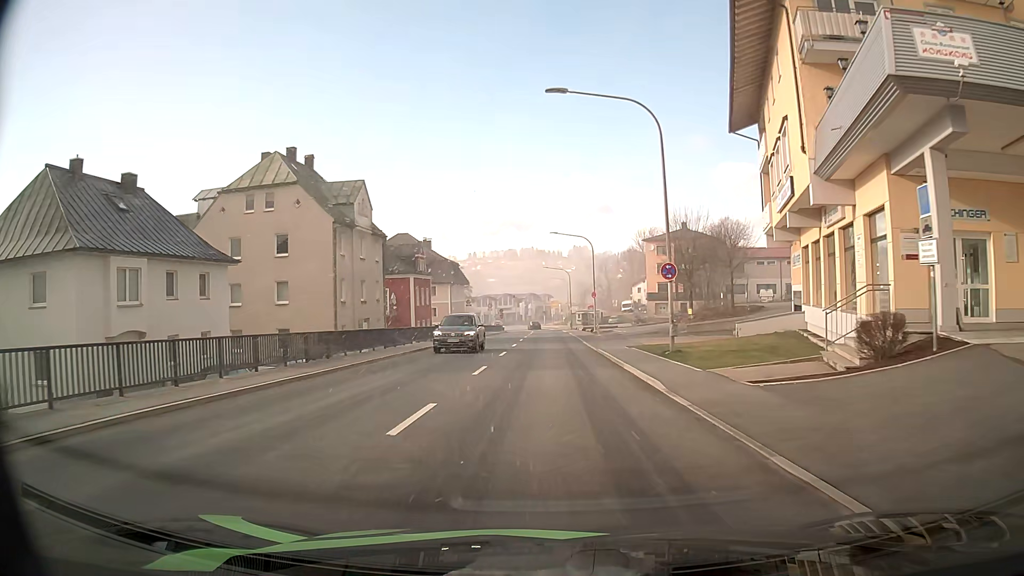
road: secondary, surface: asphalt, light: Day
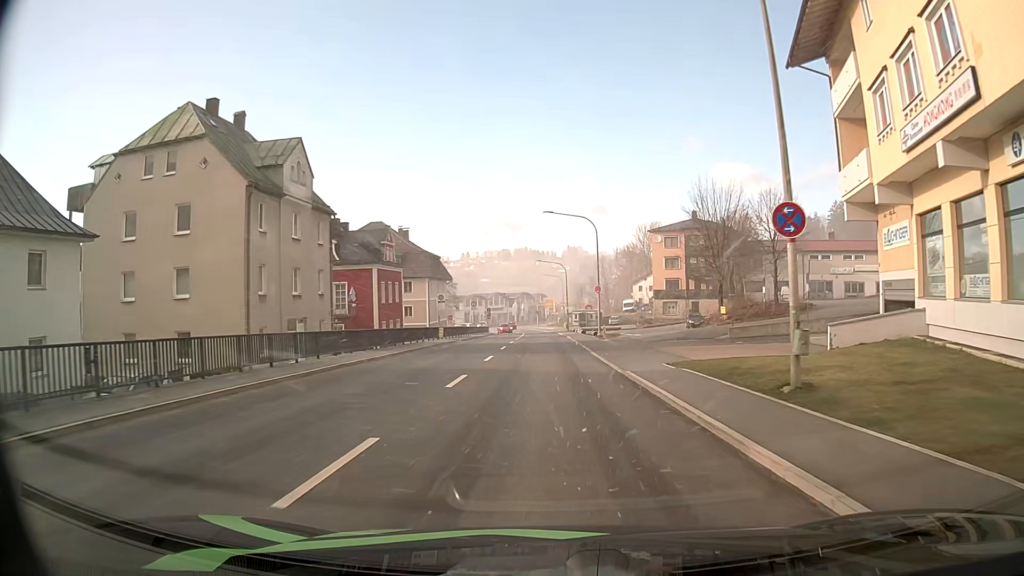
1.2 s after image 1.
(+0.1, +12.2) m; +1°
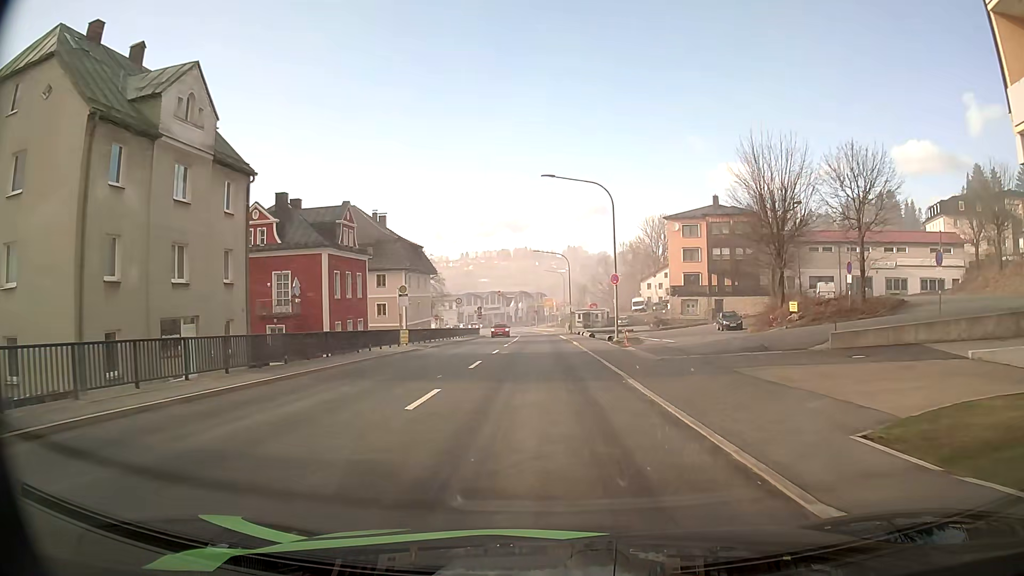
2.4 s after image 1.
(-0.1, +12.6) m; 0°
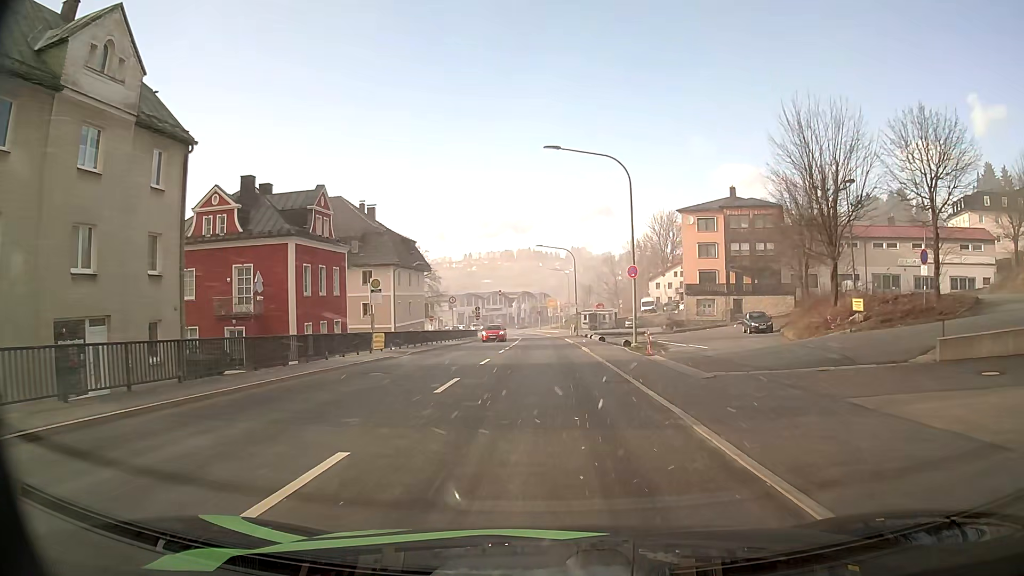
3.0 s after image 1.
(0.0, +6.4) m; 0°
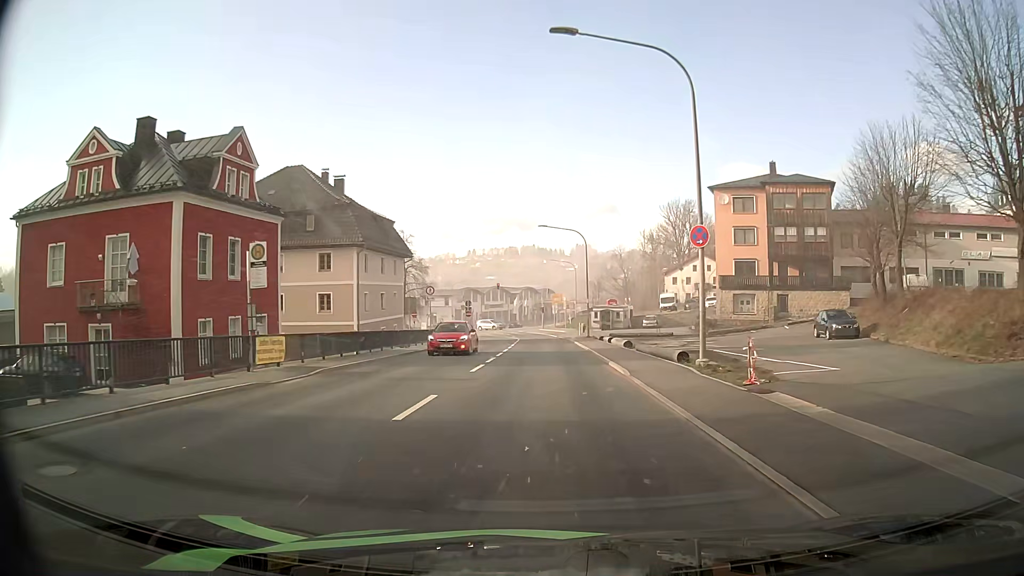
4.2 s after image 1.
(-0.1, +12.8) m; 0°
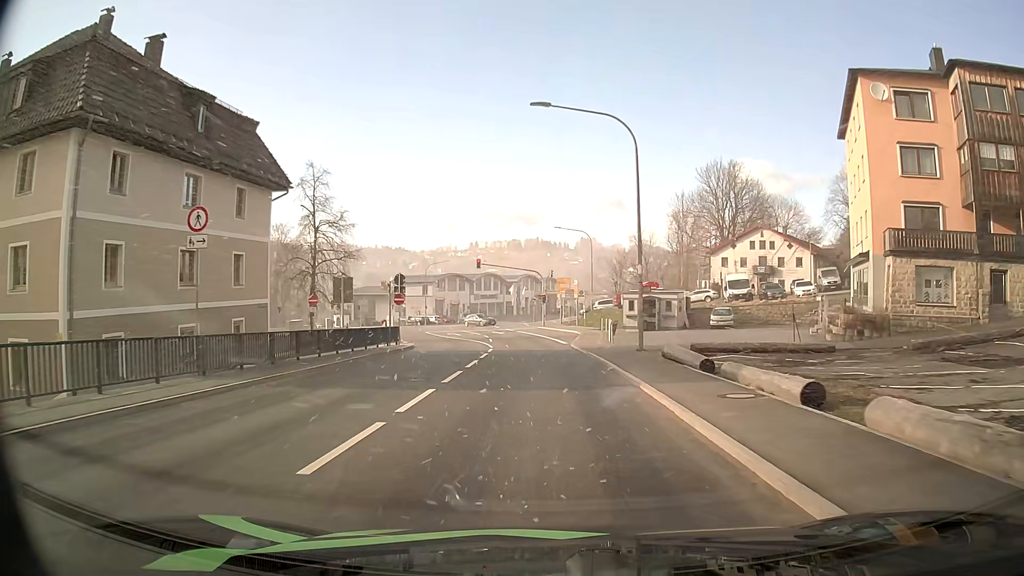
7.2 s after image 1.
(-0.1, +30.5) m; -1°
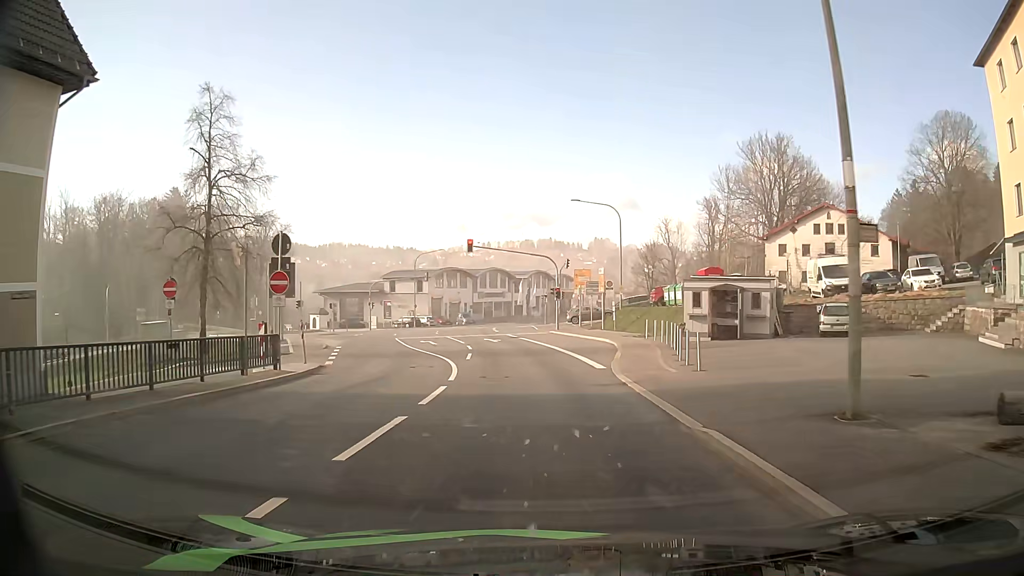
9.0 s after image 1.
(-0.1, +16.8) m; -1°
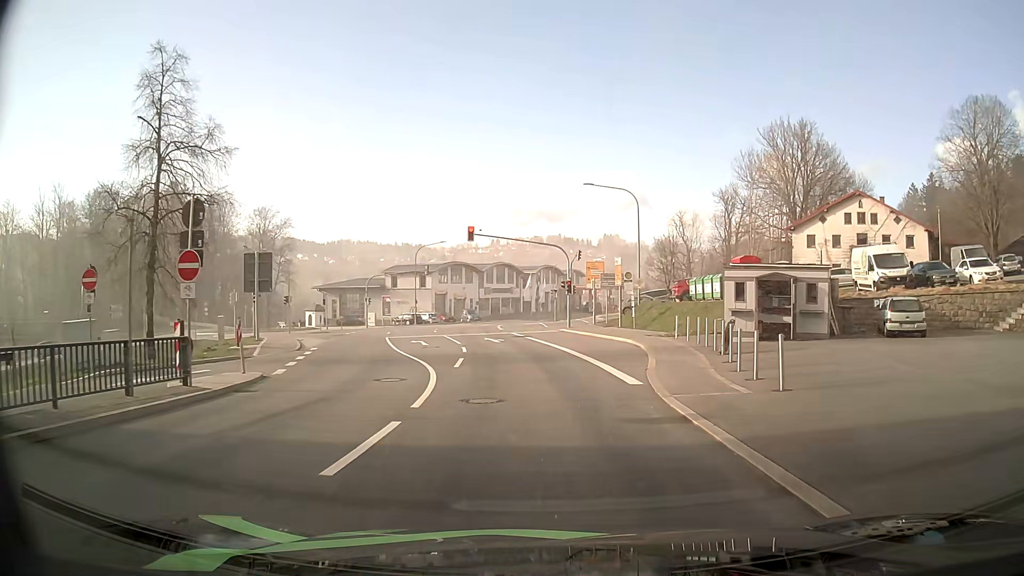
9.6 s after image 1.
(0.0, +5.2) m; -1°
(0, +10) (-1, +20) (-2, +30) (-4, +40) (-4, +50) (+4, +55) (+14, +54) (+23, +50) (+32, +47) (+41, +43) m
